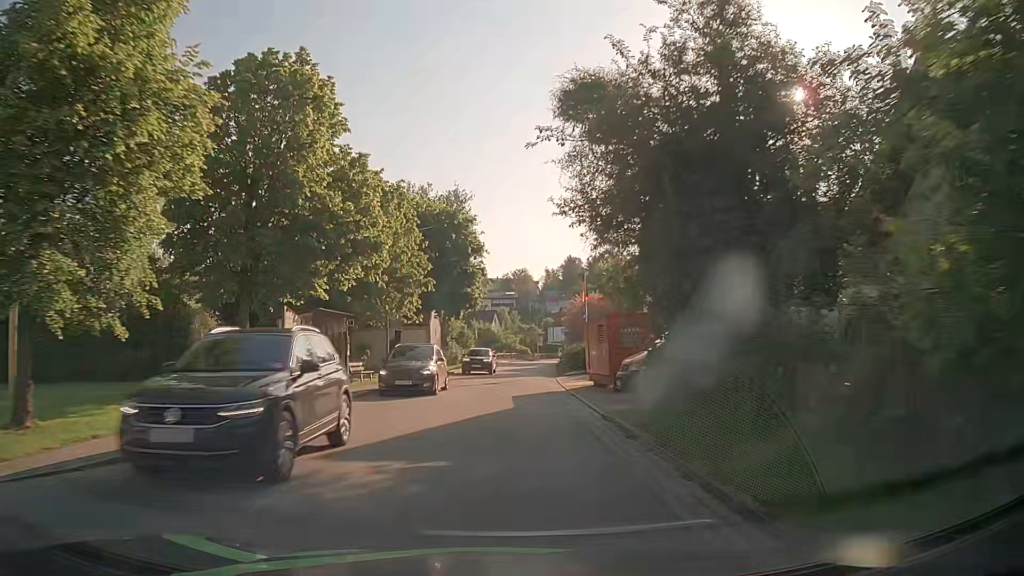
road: tertiary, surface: asphalt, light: Day
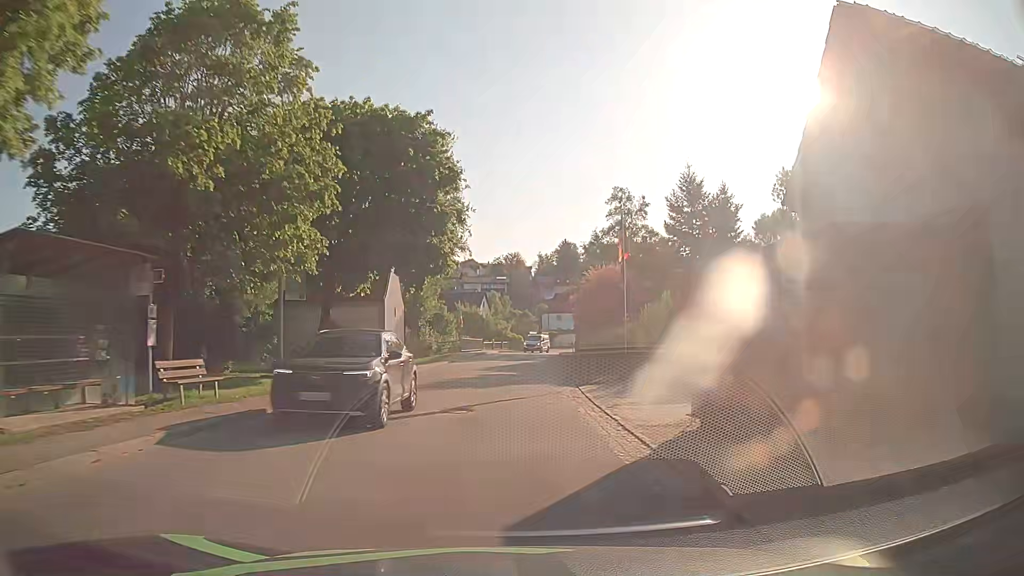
(+0.2, +15.1) m; +1°
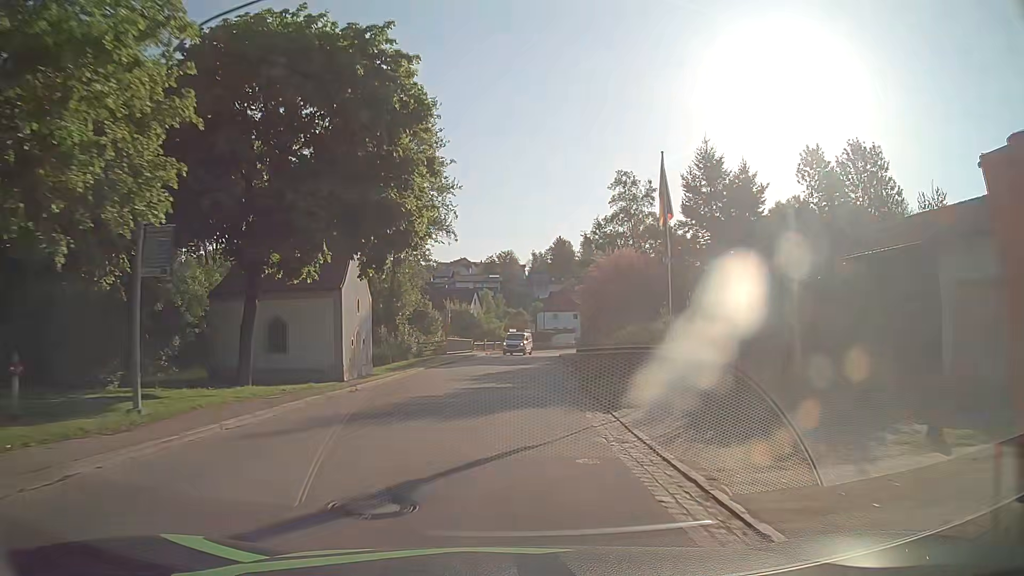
(0.0, +7.5) m; +1°
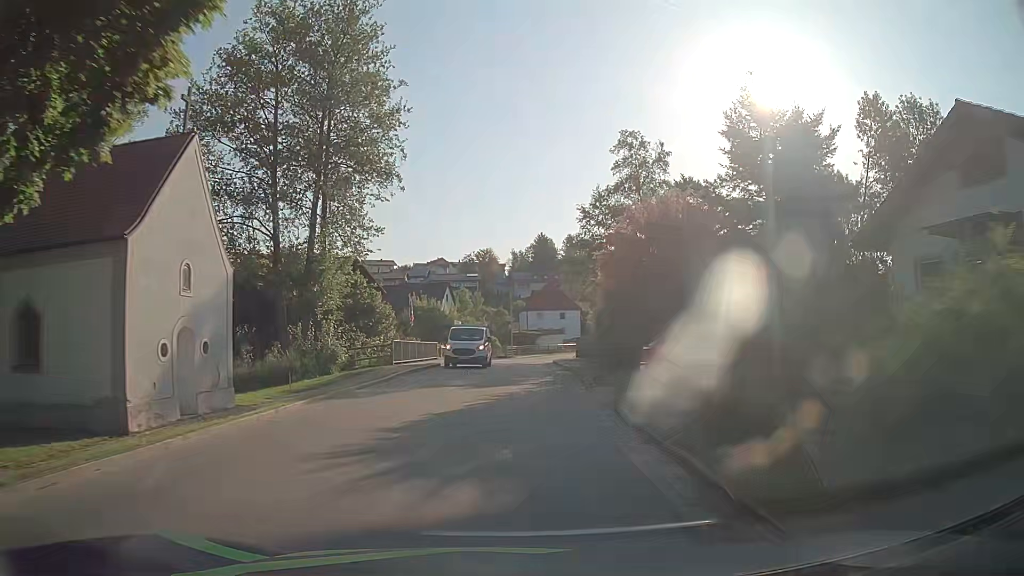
(+0.2, +14.5) m; +2°
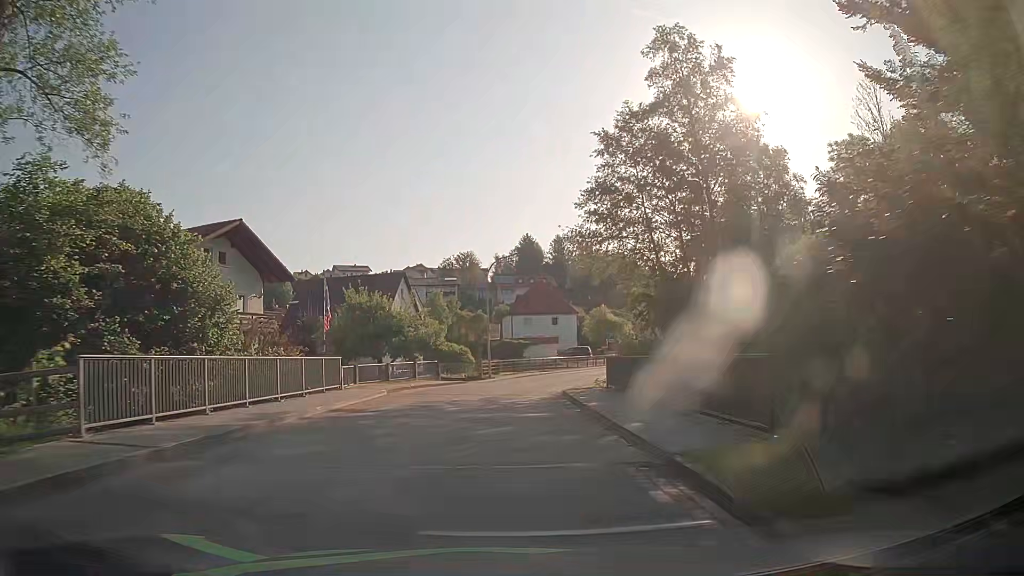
(+0.4, +21.8) m; +1°
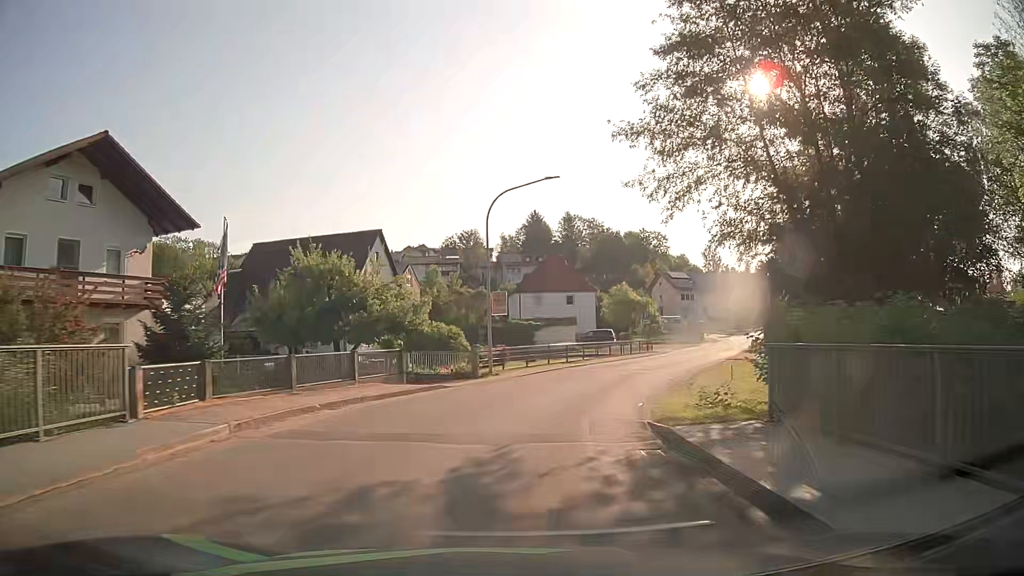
(-0.1, +14.3) m; 0°
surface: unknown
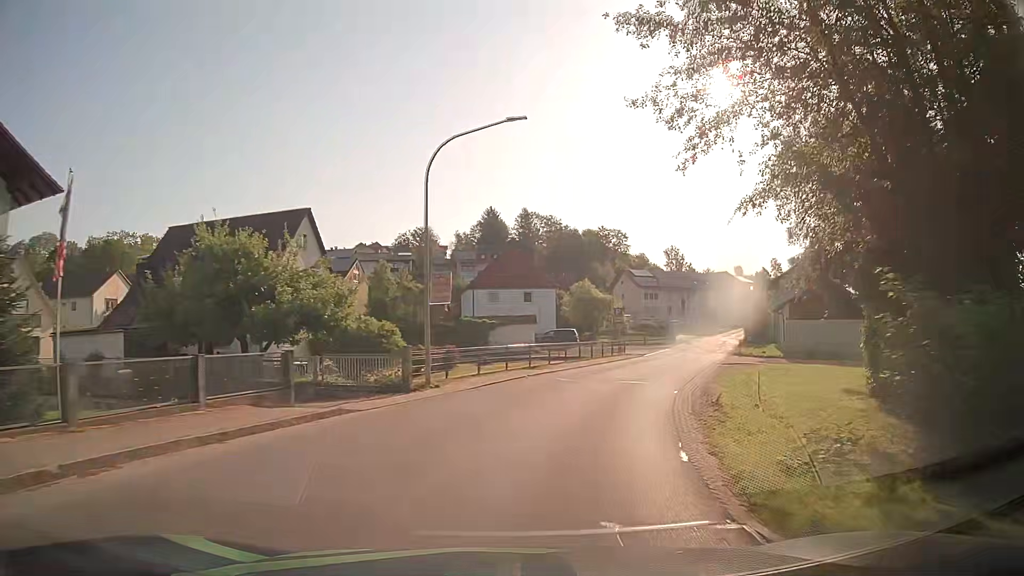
(+0.2, +7.0) m; +3°
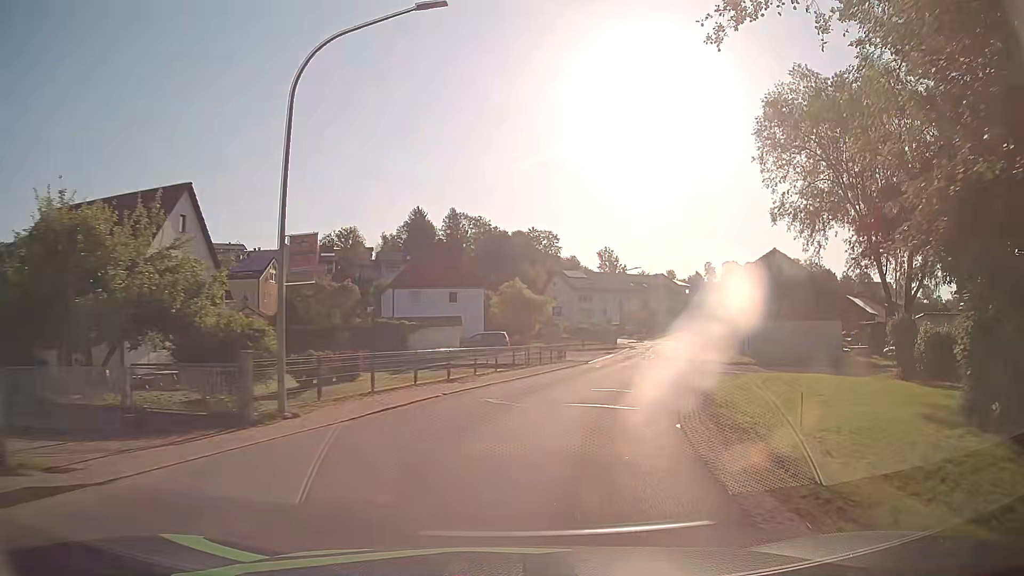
(+0.4, +7.0) m; +7°
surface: asphalt
